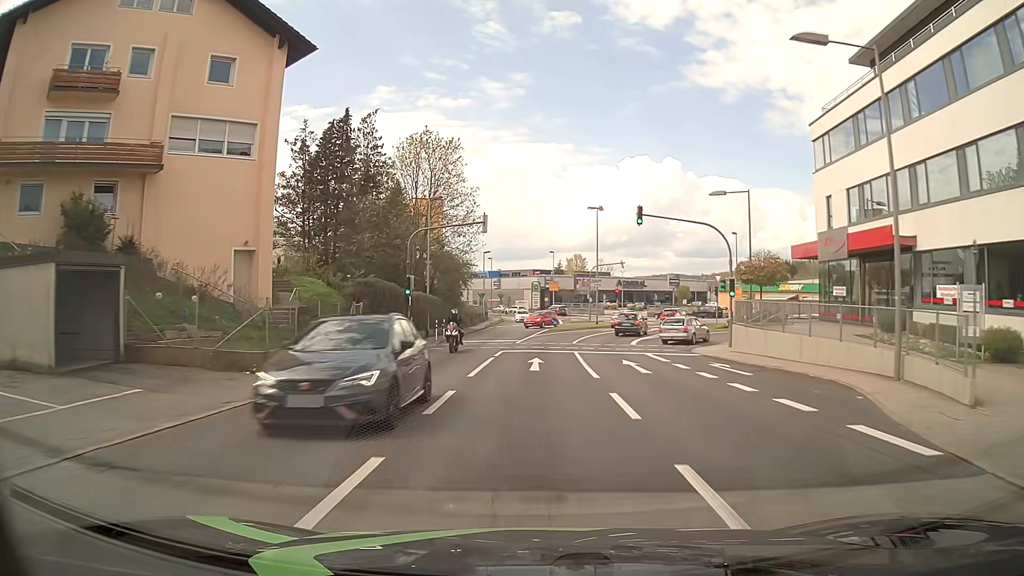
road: tertiary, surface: asphalt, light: Day
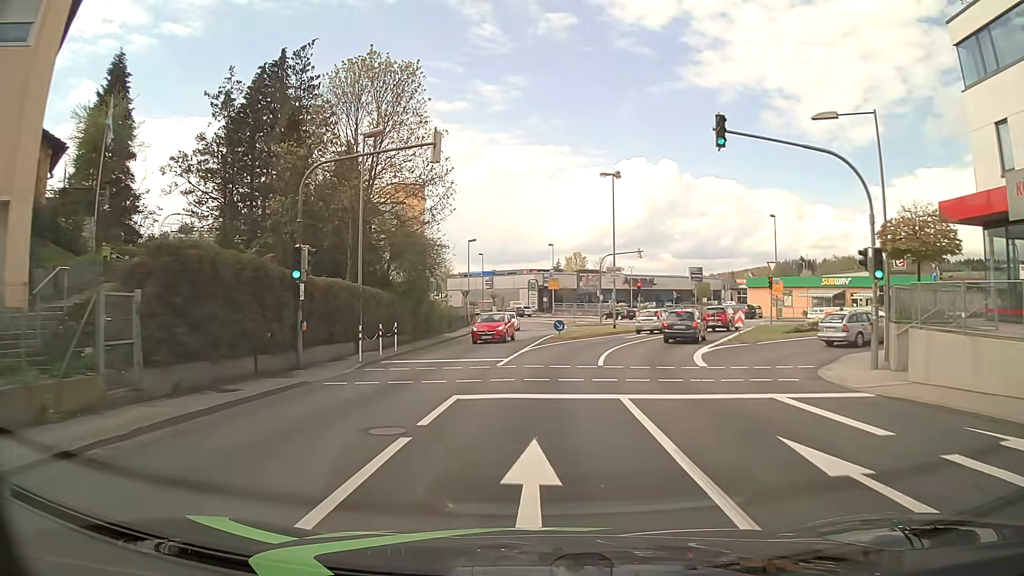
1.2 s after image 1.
(0.0, +14.4) m; 0°
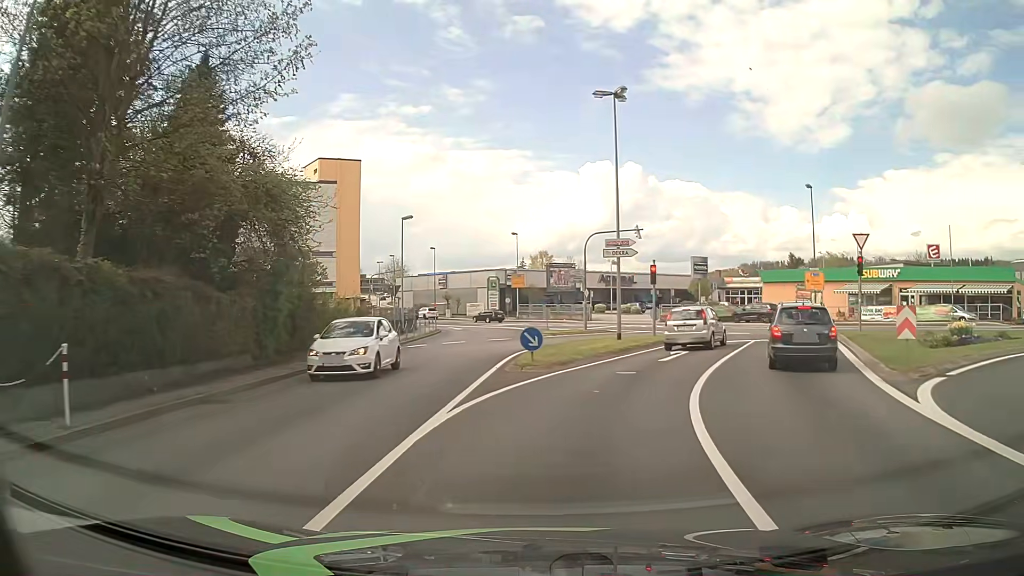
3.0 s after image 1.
(+0.3, +16.7) m; +3°
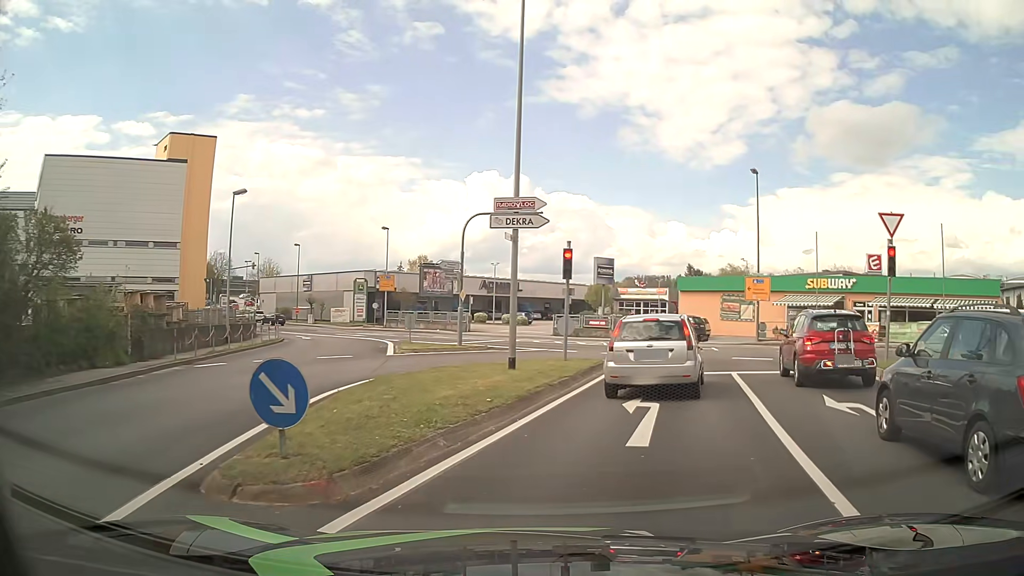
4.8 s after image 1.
(+0.6, +10.6) m; +10°
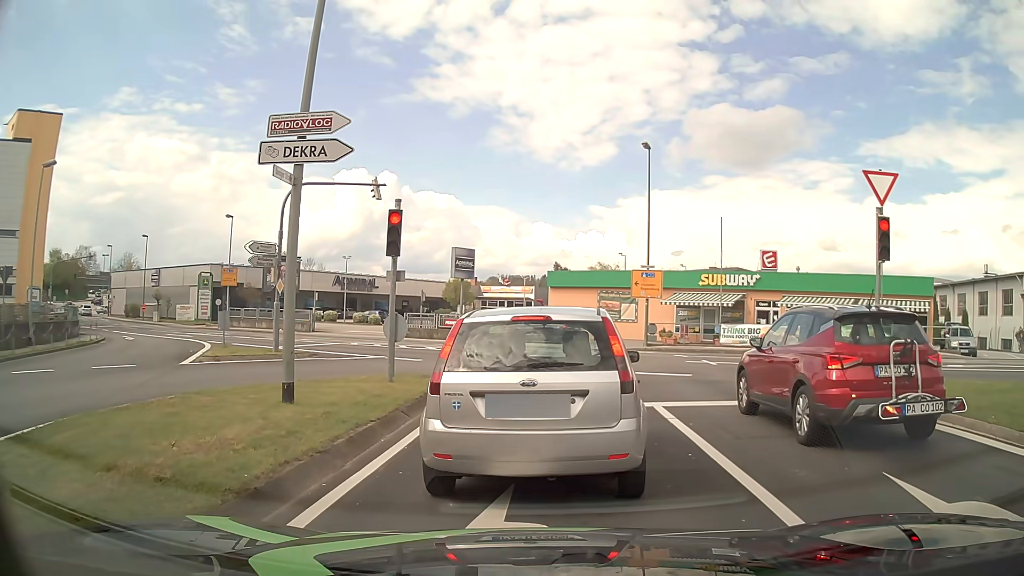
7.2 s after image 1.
(+0.6, +6.2) m; +8°
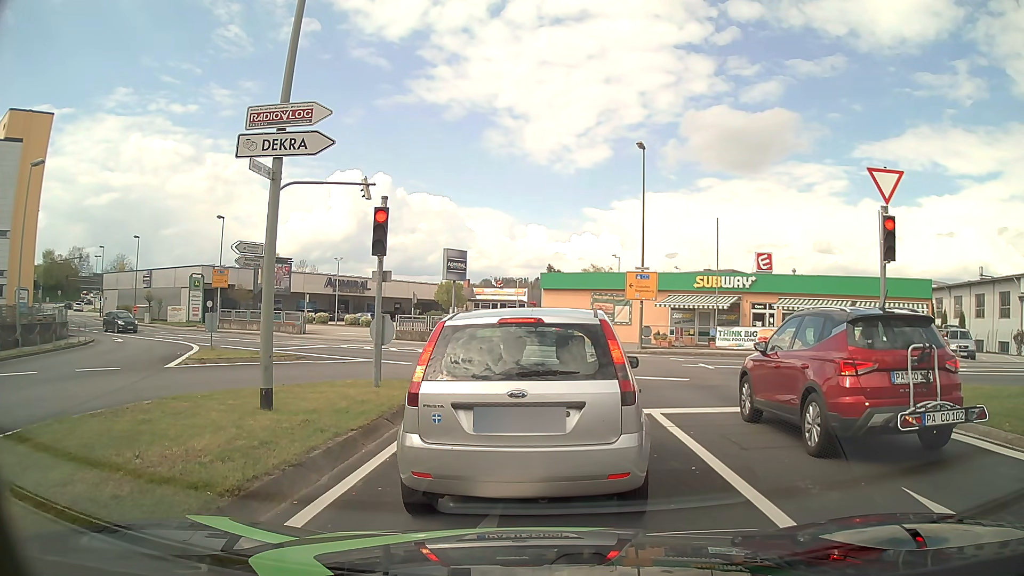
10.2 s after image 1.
(0.0, +0.6) m; 0°
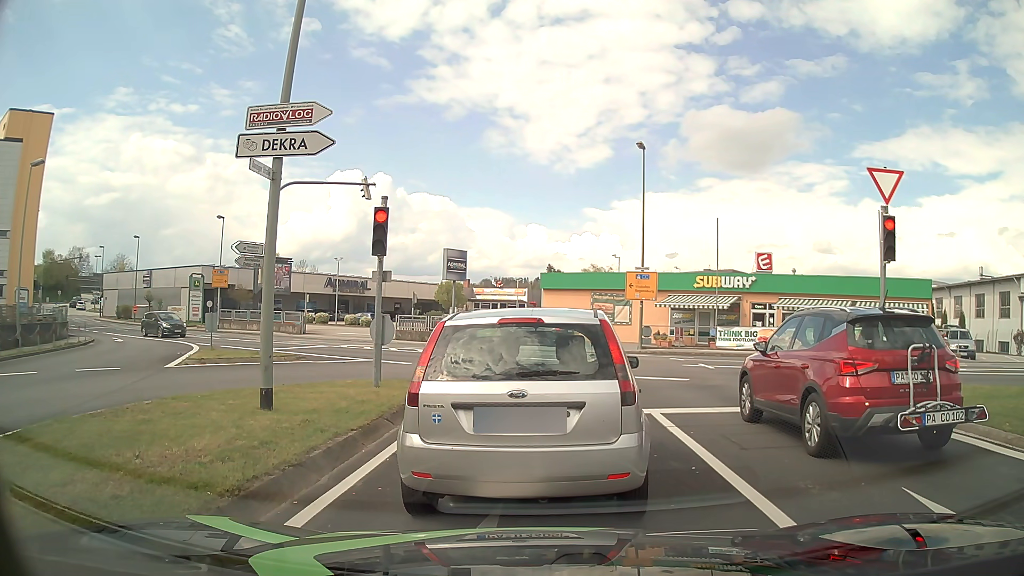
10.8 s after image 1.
(0.0, 0.0) m; 0°
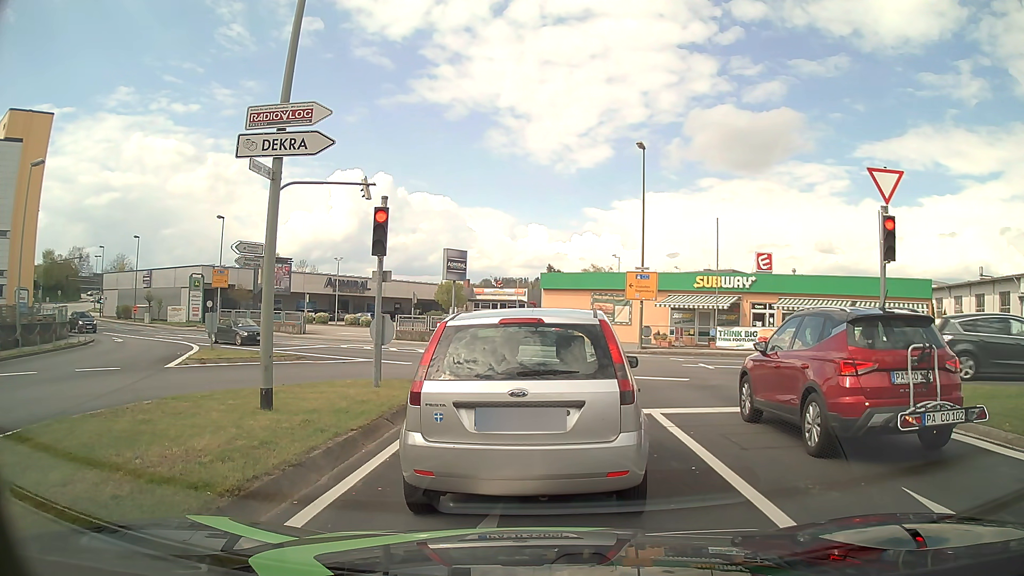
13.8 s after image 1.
(0.0, 0.0) m; 0°
